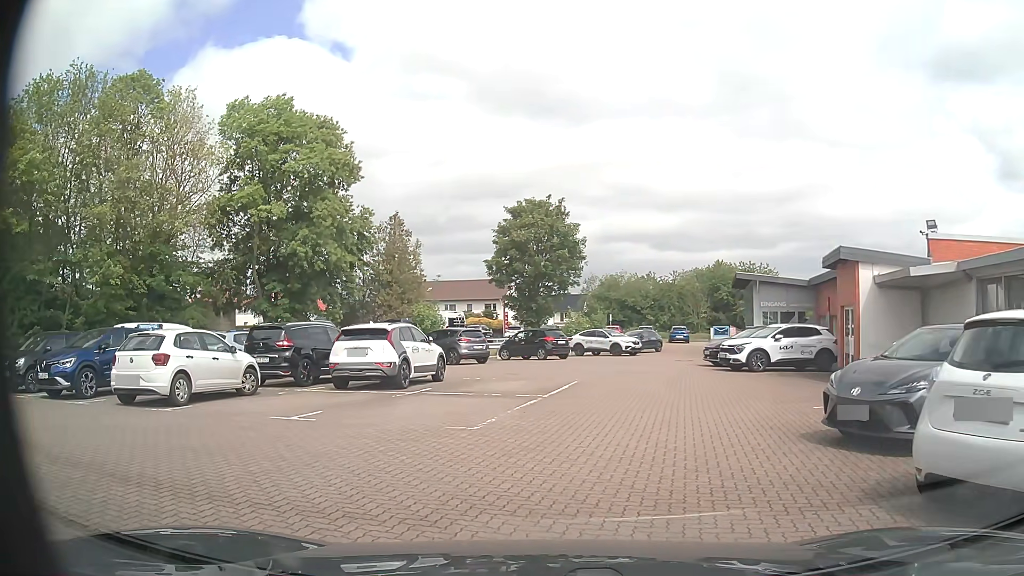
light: Day
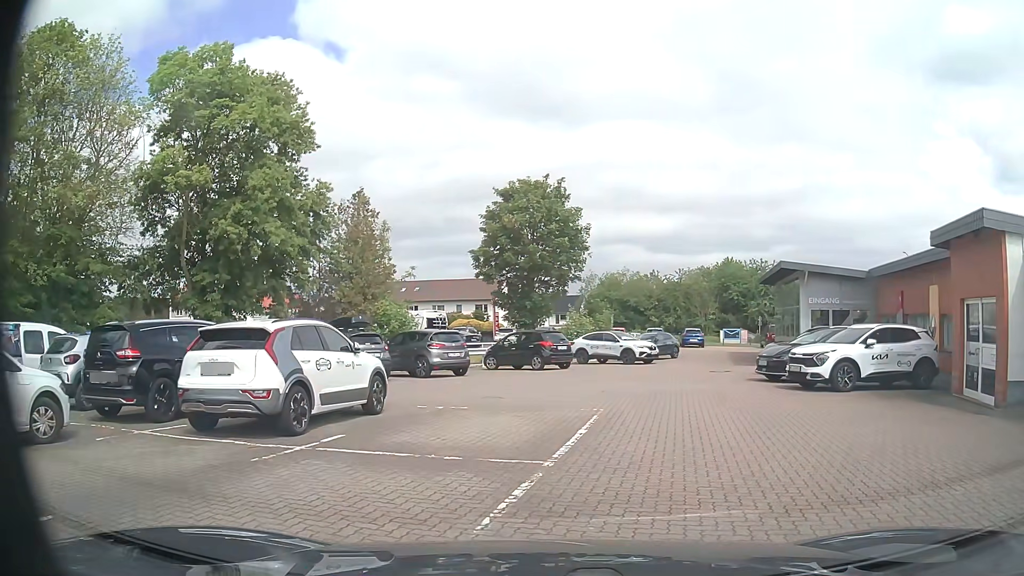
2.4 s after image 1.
(-0.2, +7.0) m; 0°
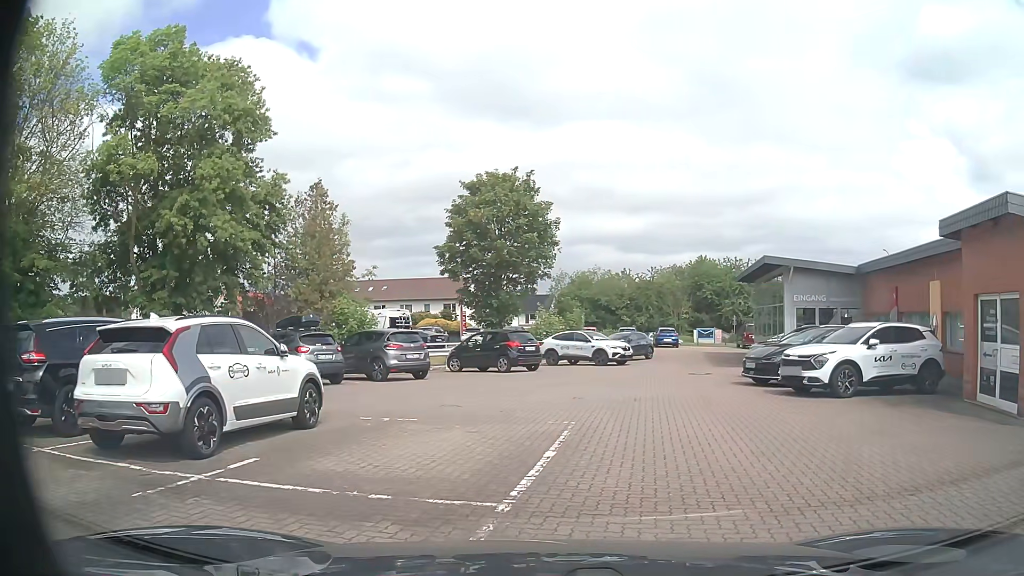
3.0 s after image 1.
(0.0, +1.8) m; +3°
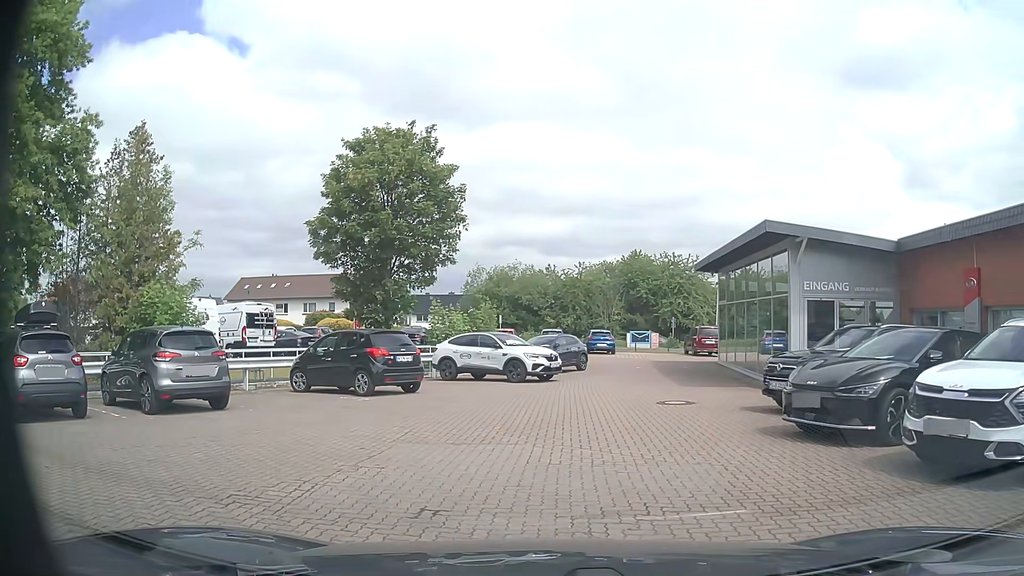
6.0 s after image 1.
(+0.7, +9.0) m; +6°
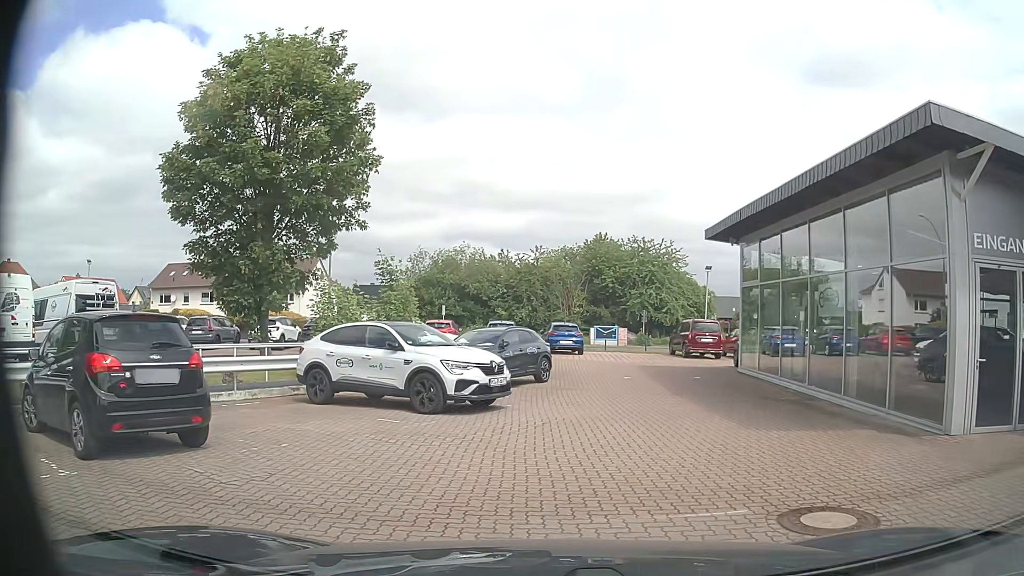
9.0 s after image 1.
(+0.2, +9.4) m; +4°
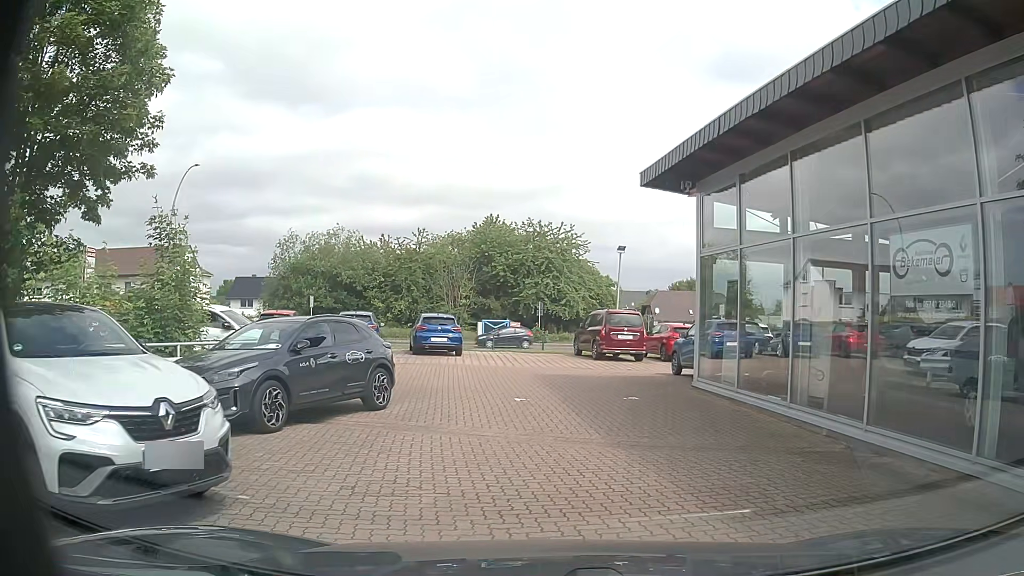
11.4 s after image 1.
(+0.6, +7.5) m; +10°
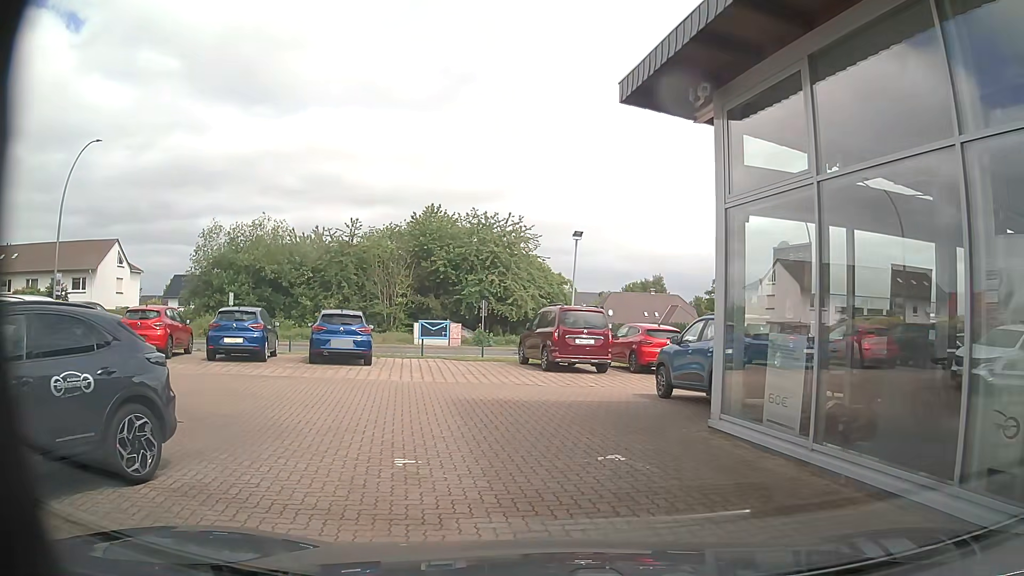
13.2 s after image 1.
(+0.1, +5.6) m; +2°
